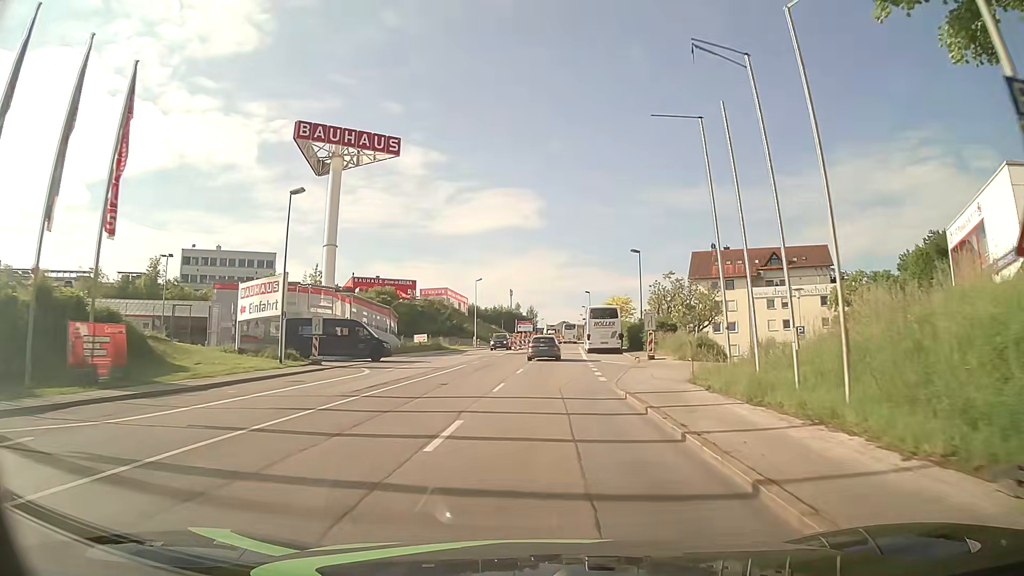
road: tertiary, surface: asphalt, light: Day
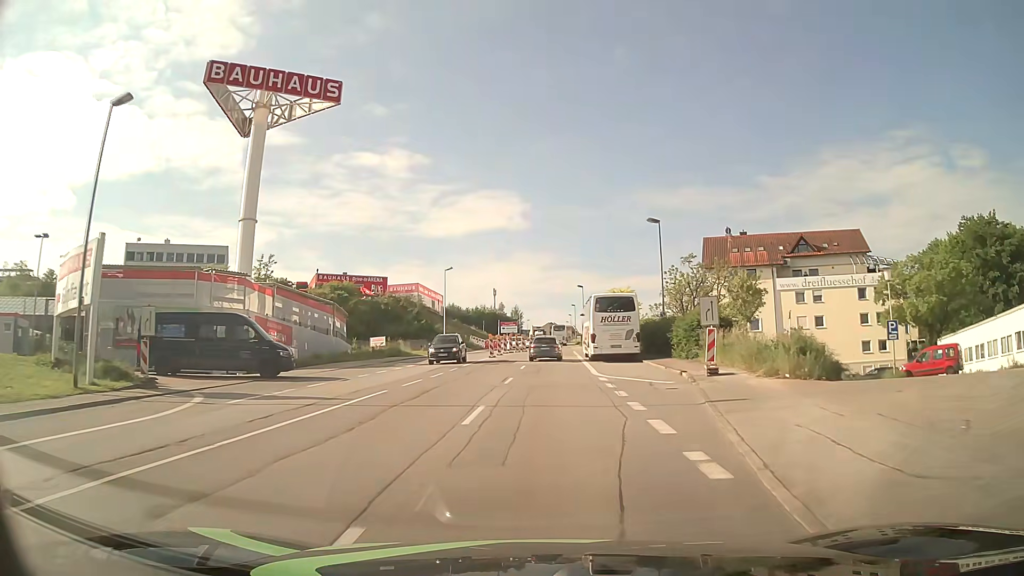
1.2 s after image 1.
(+0.1, +15.2) m; +1°
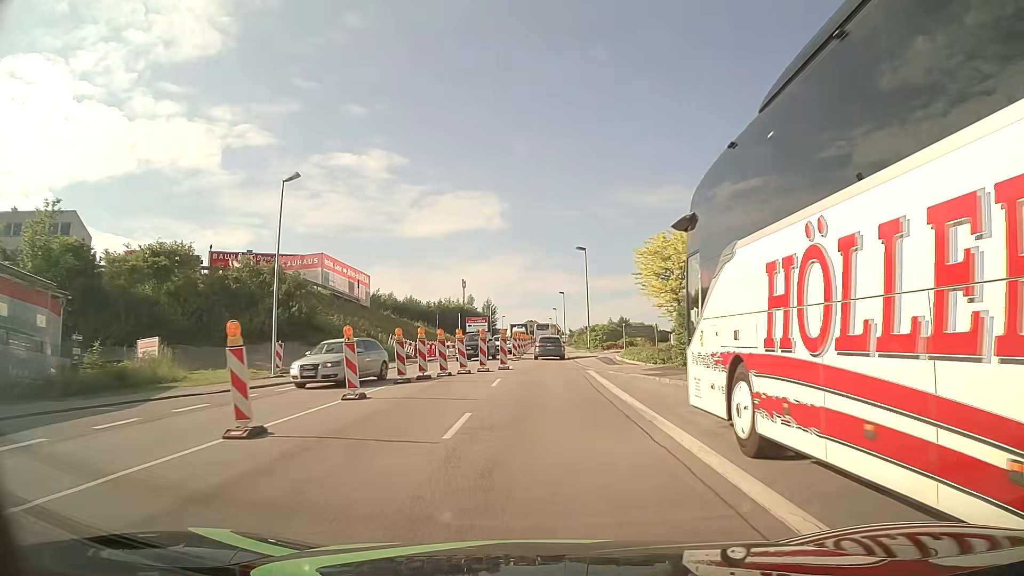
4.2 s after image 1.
(+0.9, +37.8) m; +2°
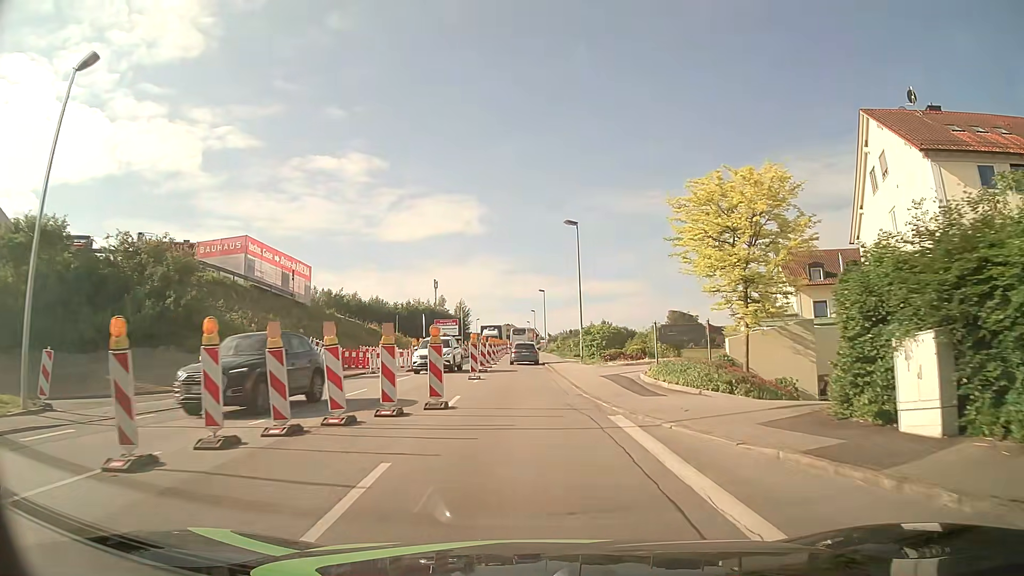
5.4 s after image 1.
(+0.1, +13.5) m; +2°
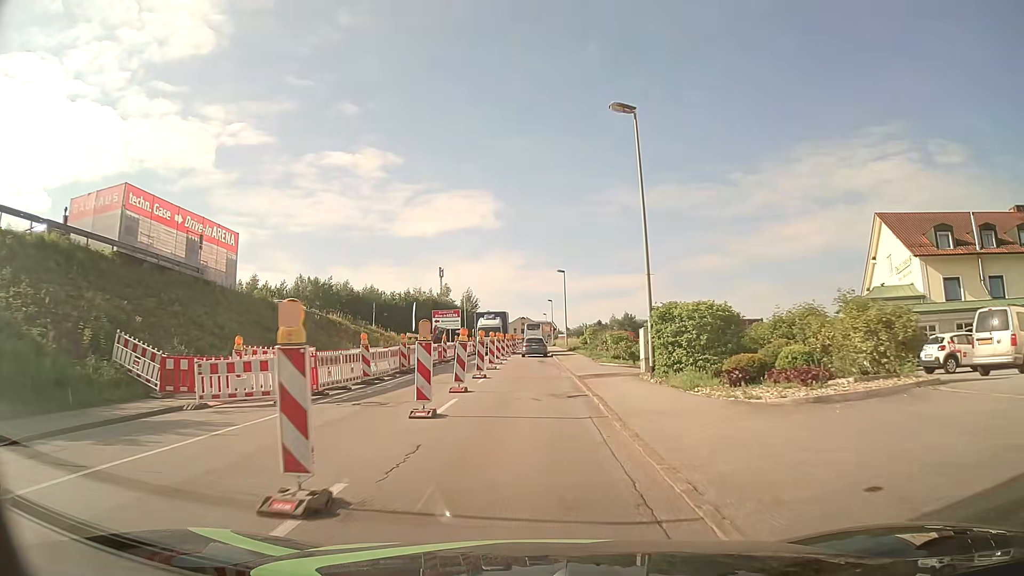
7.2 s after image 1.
(-0.2, +19.1) m; -1°
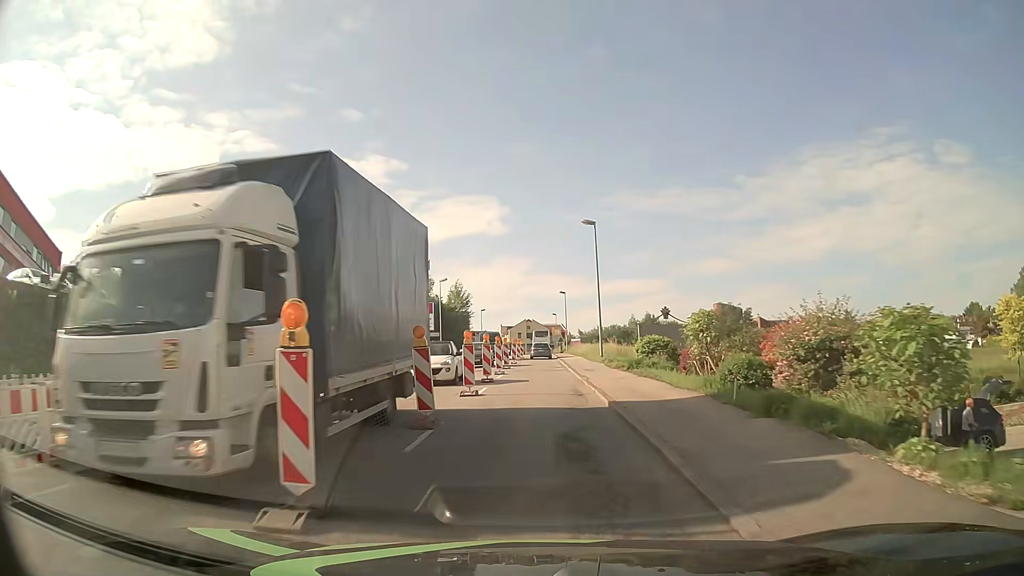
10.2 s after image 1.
(-0.2, +30.9) m; -1°
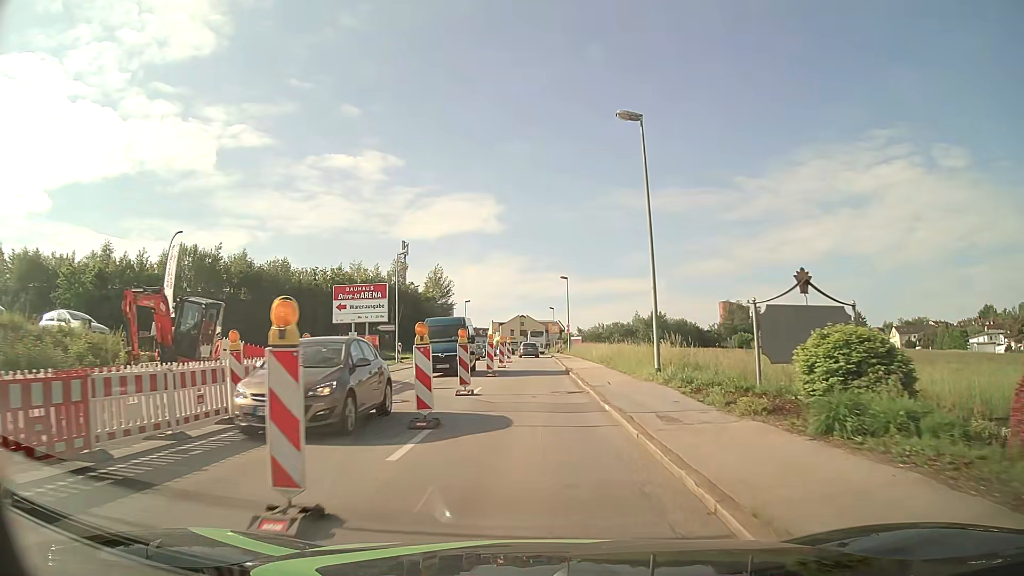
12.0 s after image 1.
(+0.1, +18.7) m; 0°
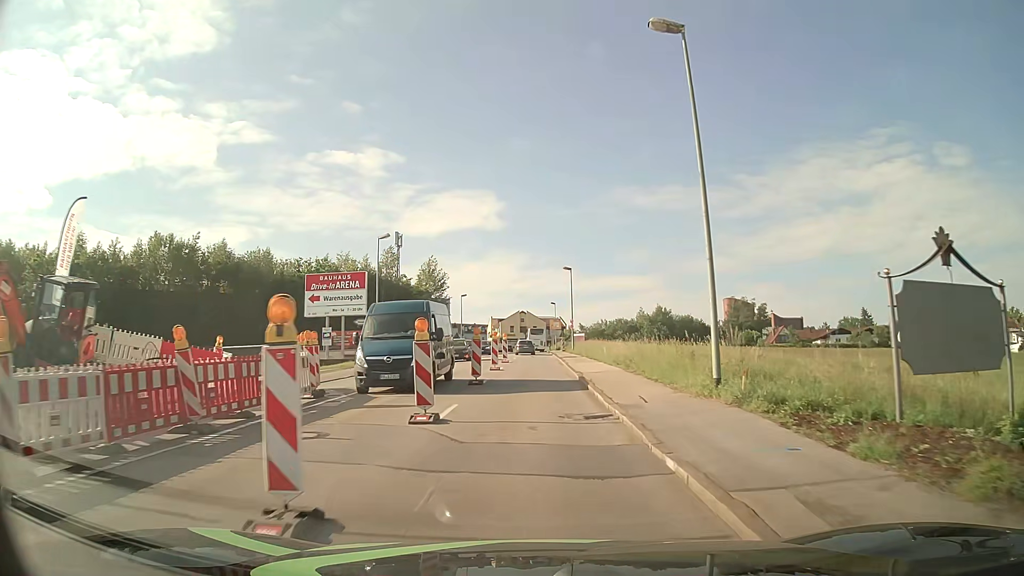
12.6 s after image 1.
(0.0, +6.2) m; 0°
